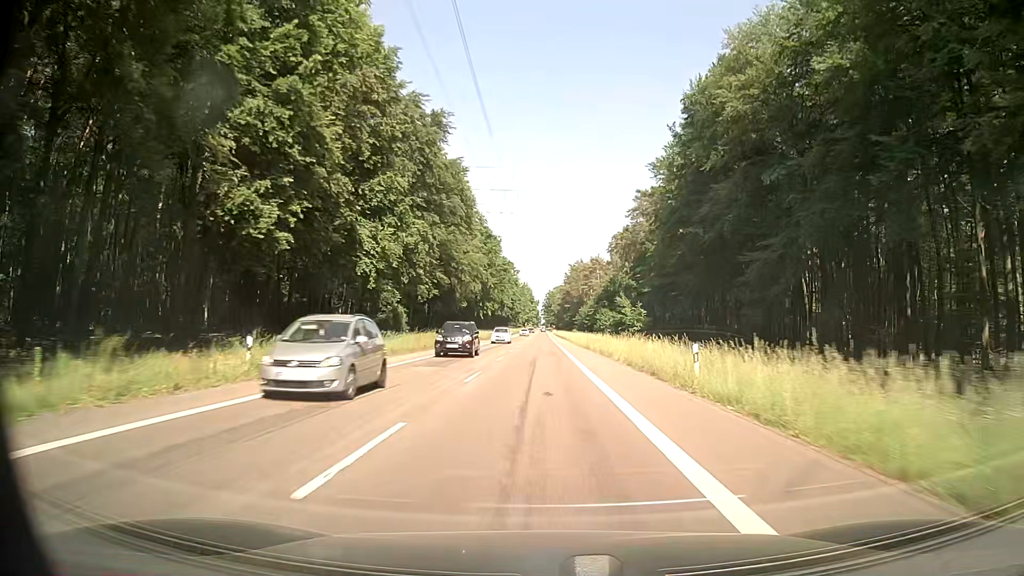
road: secondary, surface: asphalt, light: Day
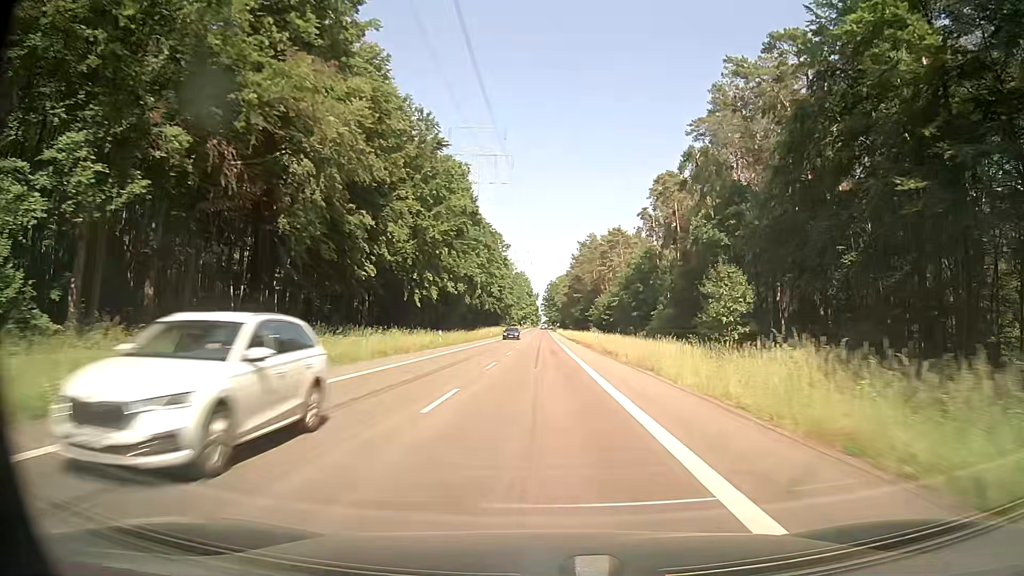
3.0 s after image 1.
(-0.3, +65.3) m; -1°
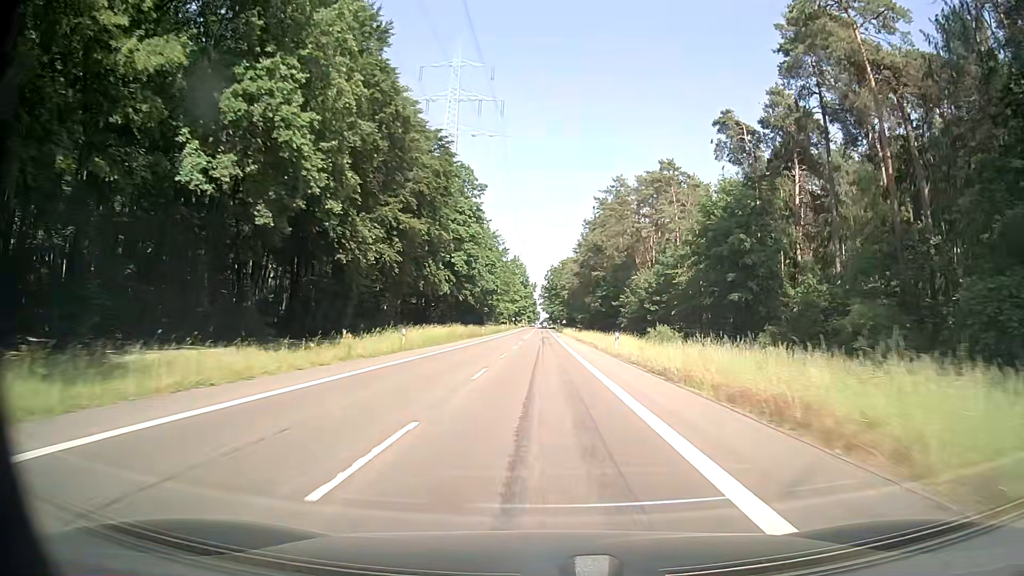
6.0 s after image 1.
(+0.4, +64.4) m; +1°
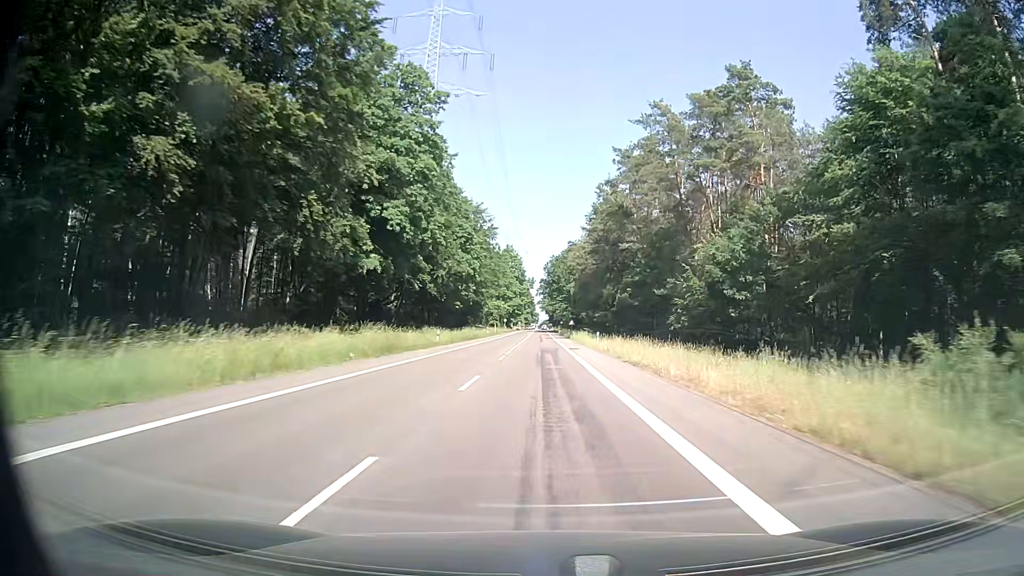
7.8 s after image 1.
(0.0, +37.8) m; 0°
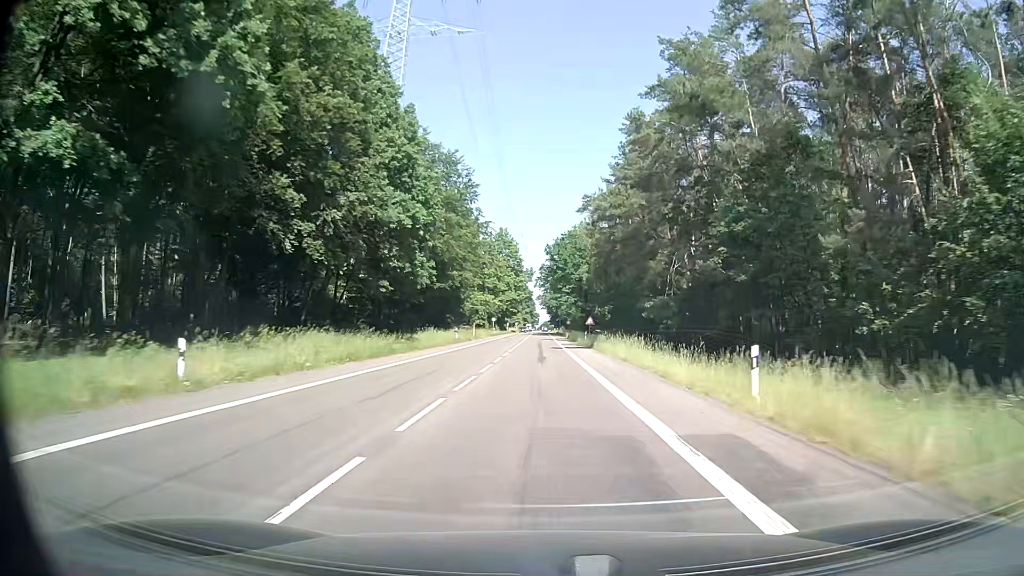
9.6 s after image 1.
(-0.1, +37.0) m; 0°
(0, +10) (0, +20) (0, +30) (0, +40) (0, +50) (0, +60) (0, +70) (0, +80) (0, +90) (0, +100) m
